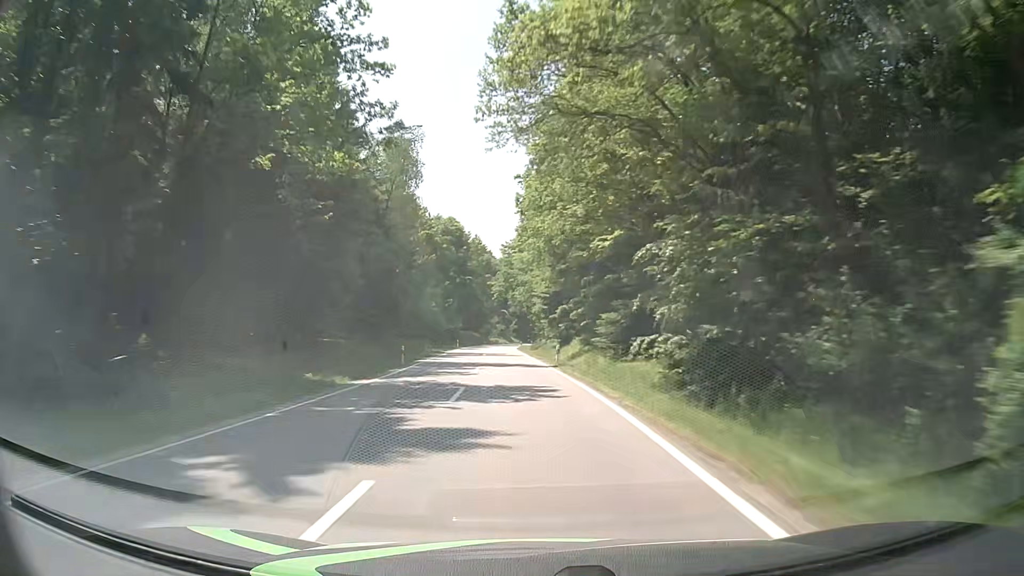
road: tertiary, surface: asphalt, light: Day
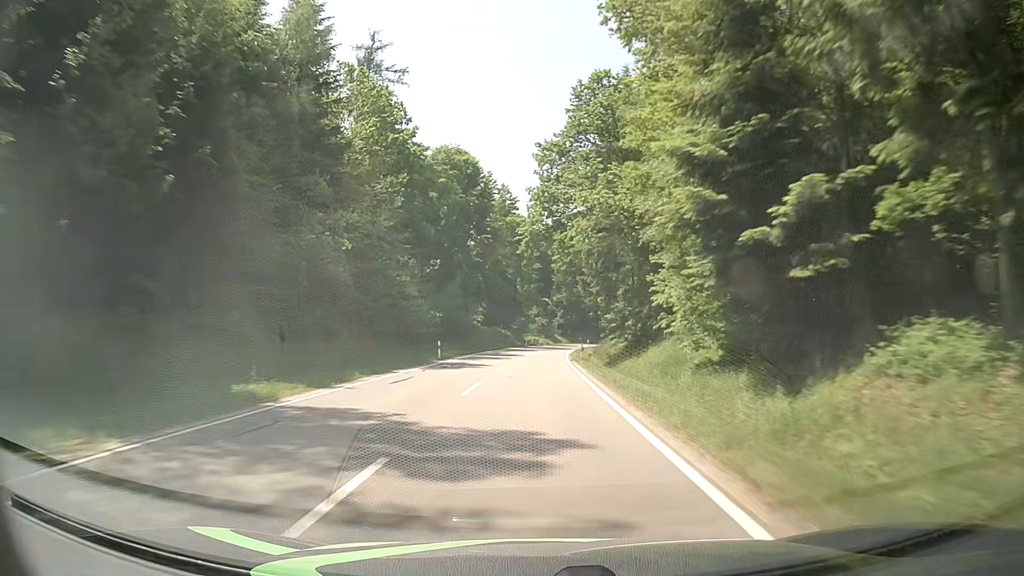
(-2.2, +46.9) m; -5°
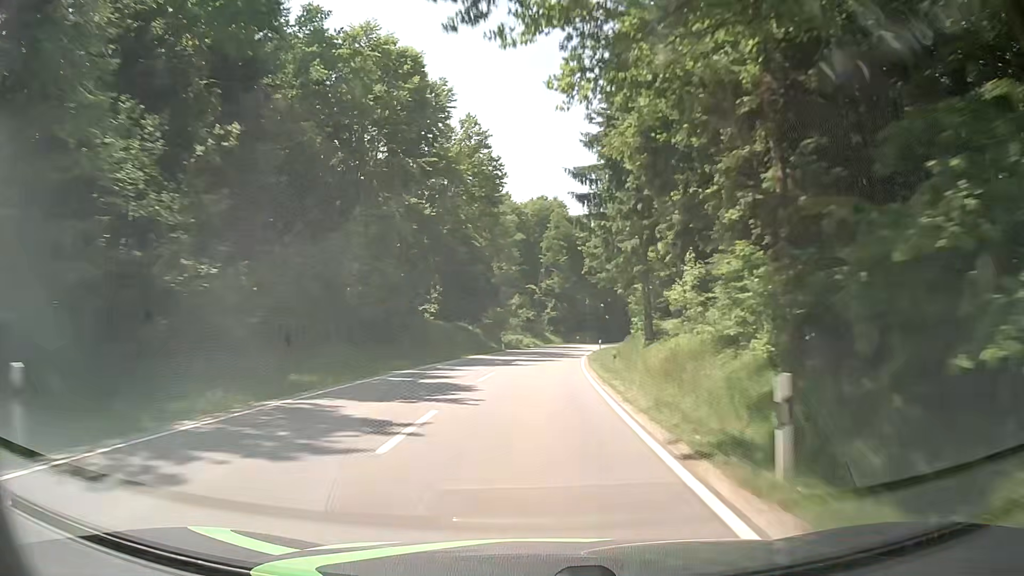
(+0.6, +31.5) m; +1°
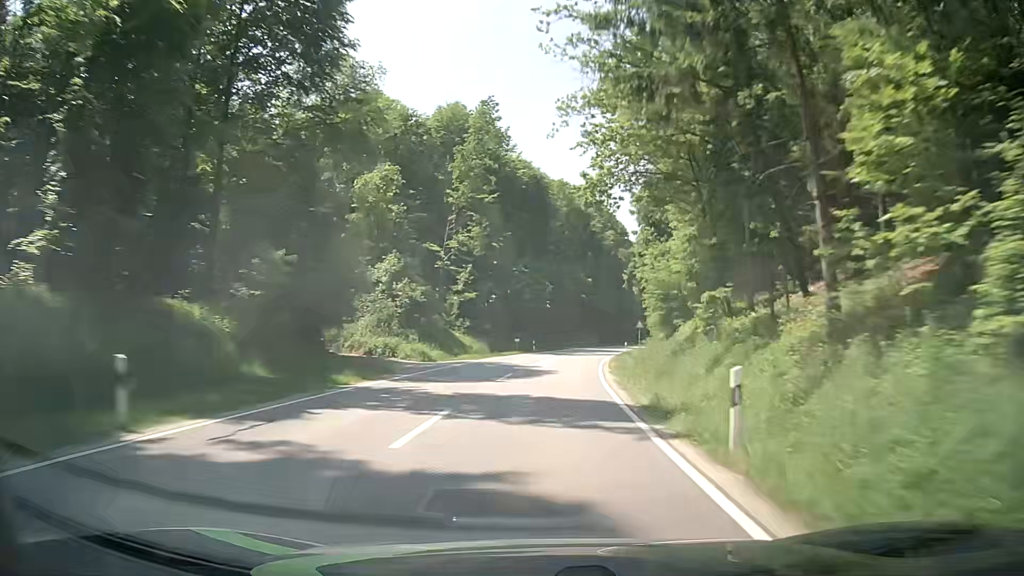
(+1.8, +47.3) m; +6°
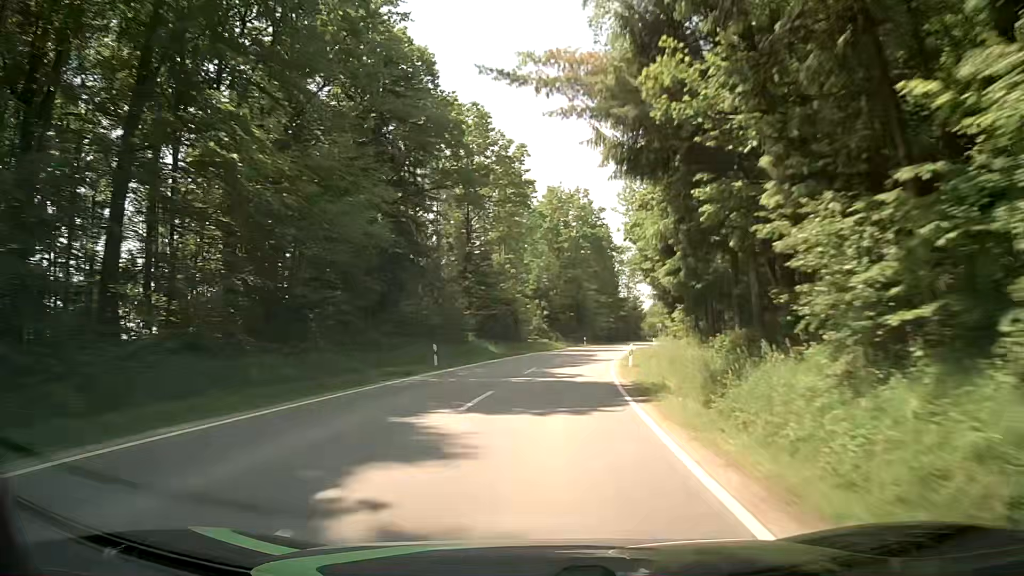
(+11.0, +78.0) m; +16°
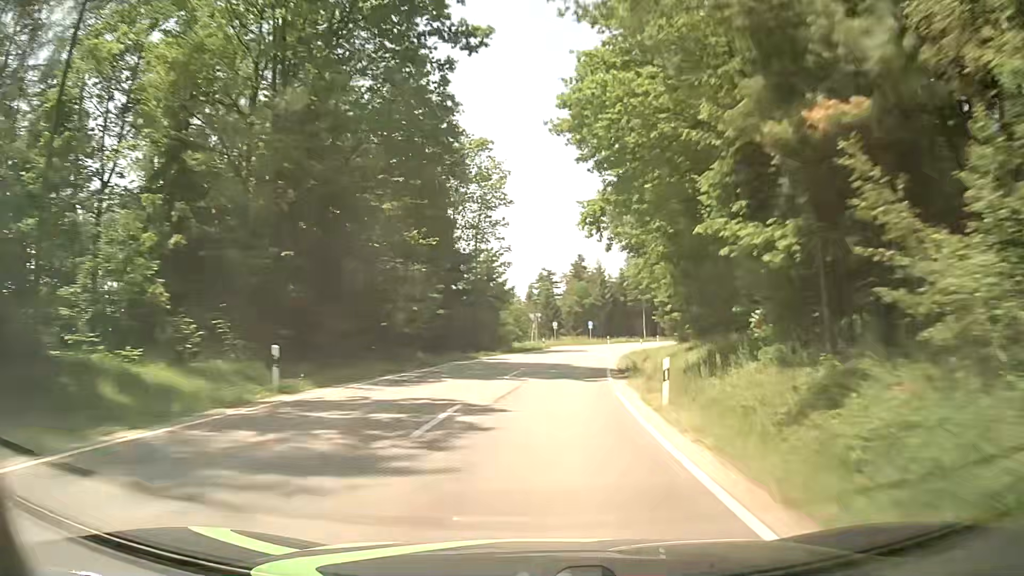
(+8.1, +62.5) m; +15°
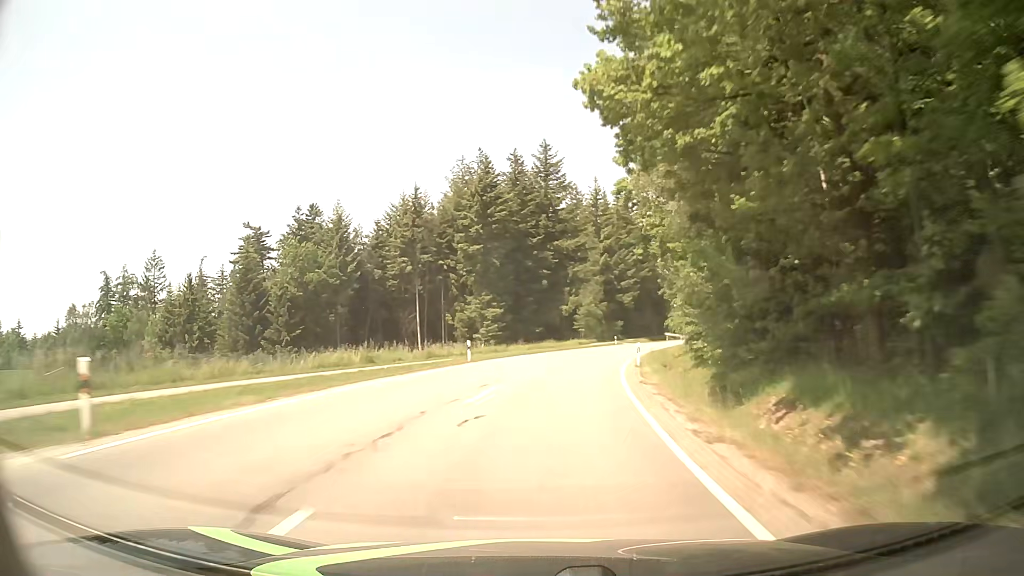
(+12.1, +77.7) m; +19°
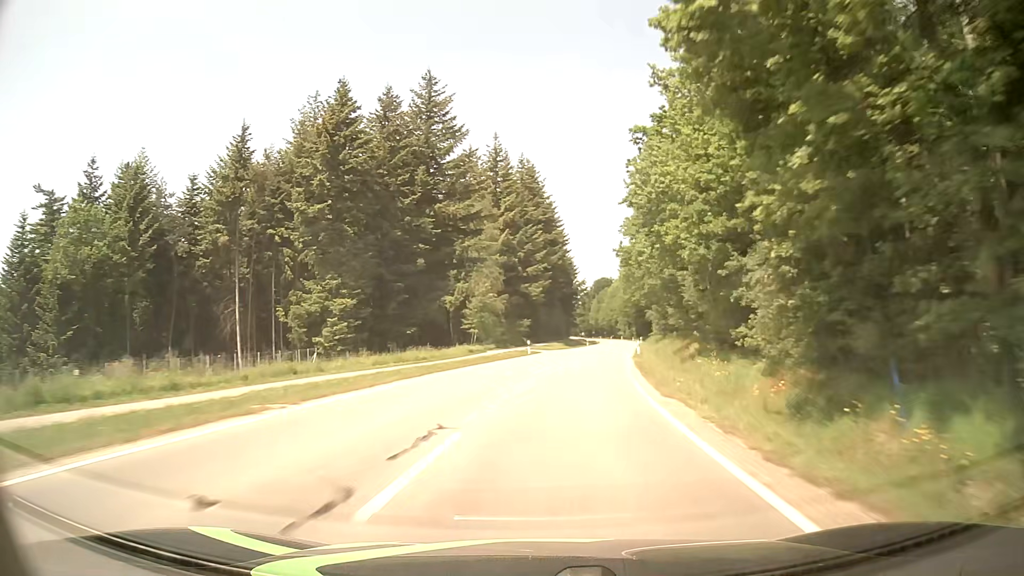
(+2.3, +31.4) m; +9°
(0, +10) (+1, +20) (+2, +30) (+3, +40) (+5, +50) (+7, +60) (+8, +69) (+10, +79) (+12, +89) (+13, +99) m
